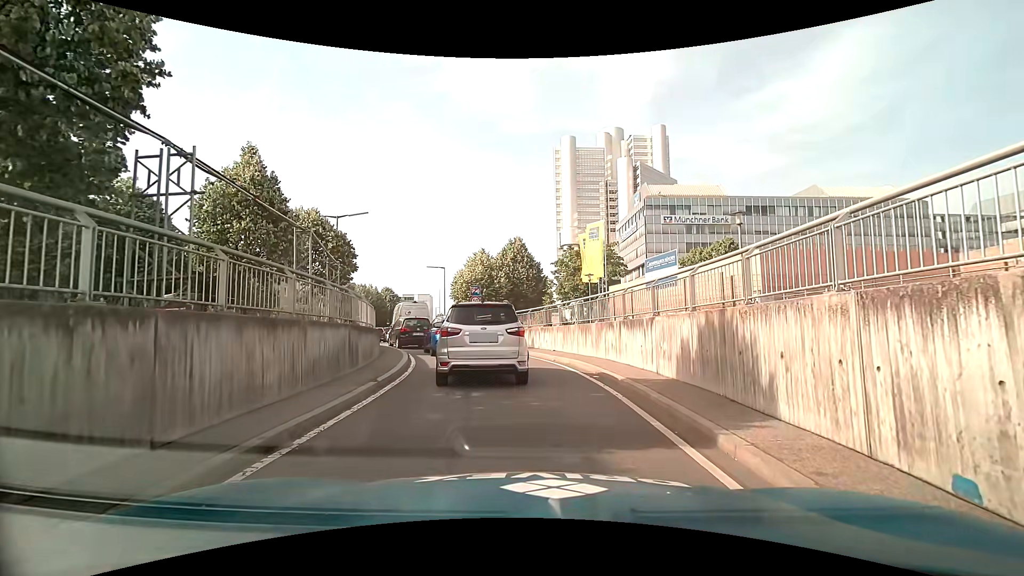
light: Day
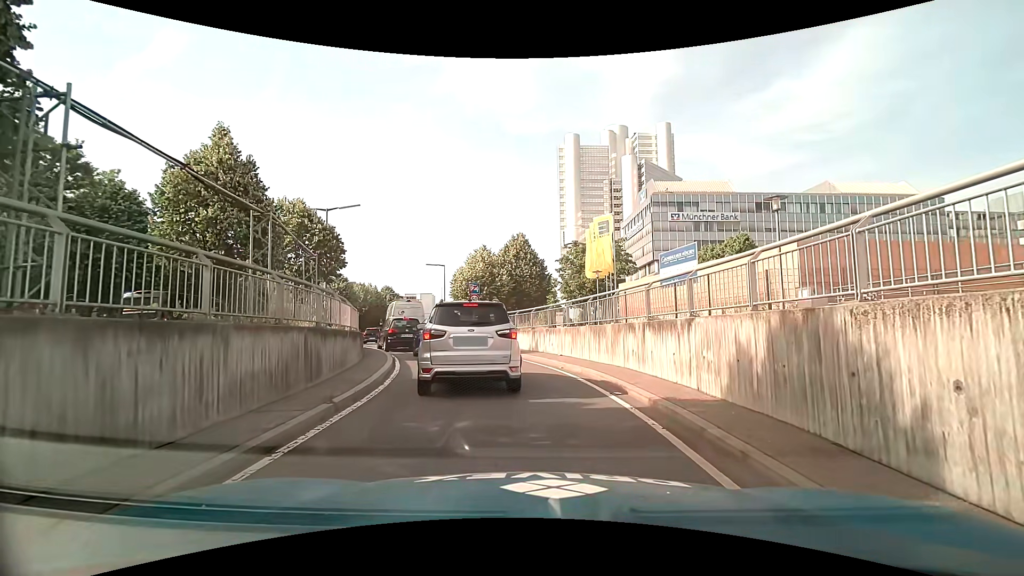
(0.0, +2.3) m; 0°
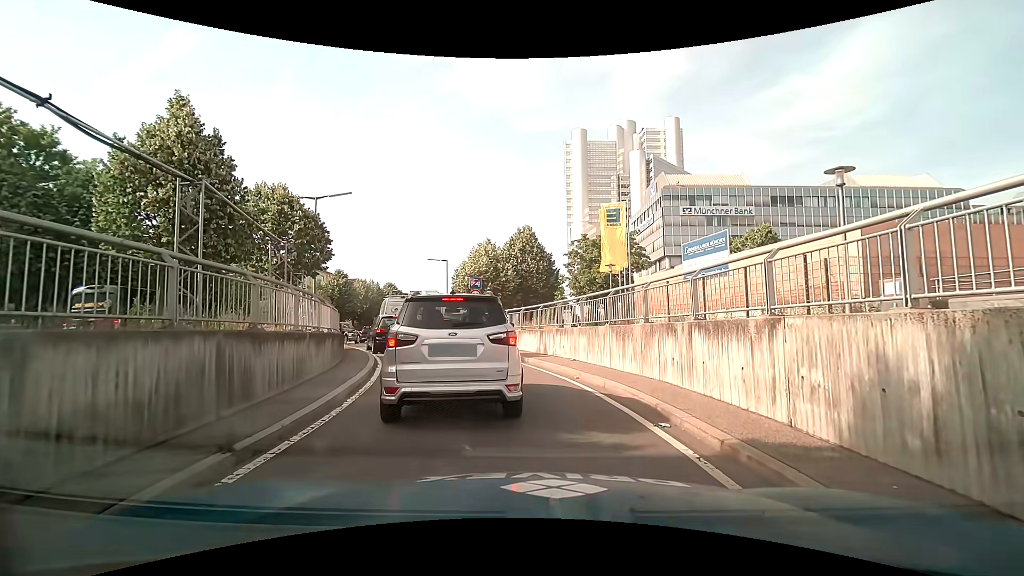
(0.0, +2.6) m; 0°
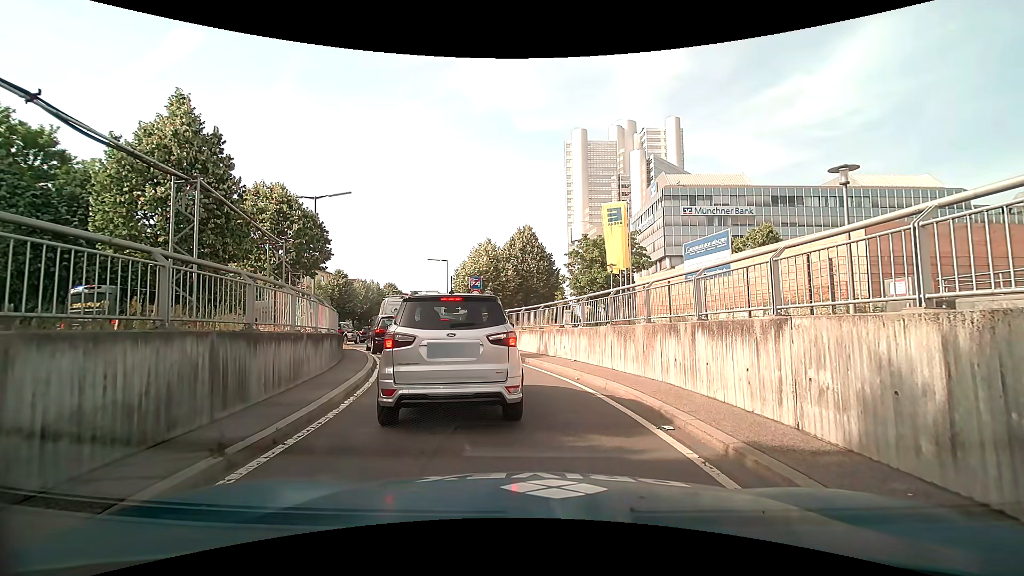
(0.0, +0.2) m; 0°
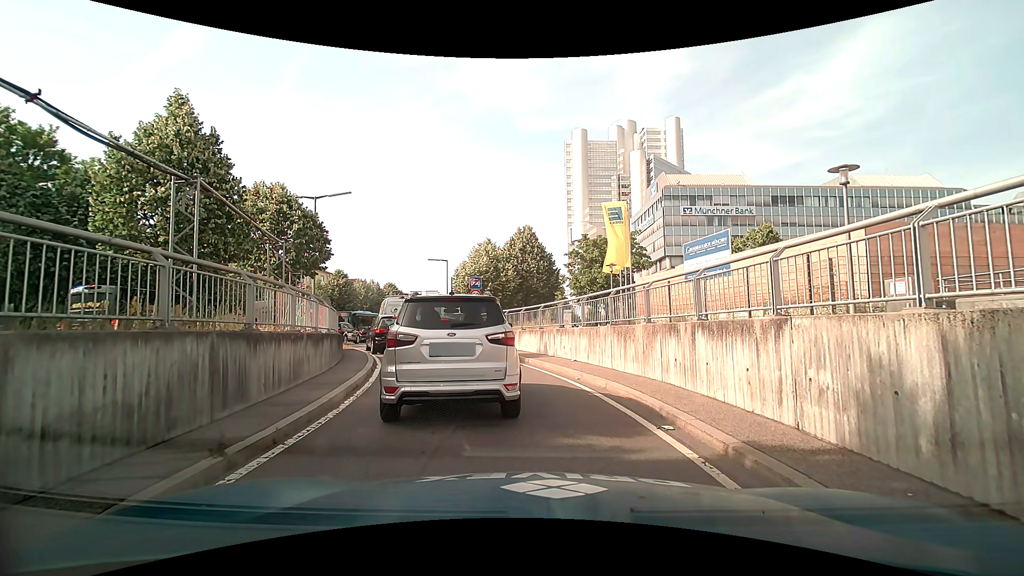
(0.0, 0.0) m; 0°
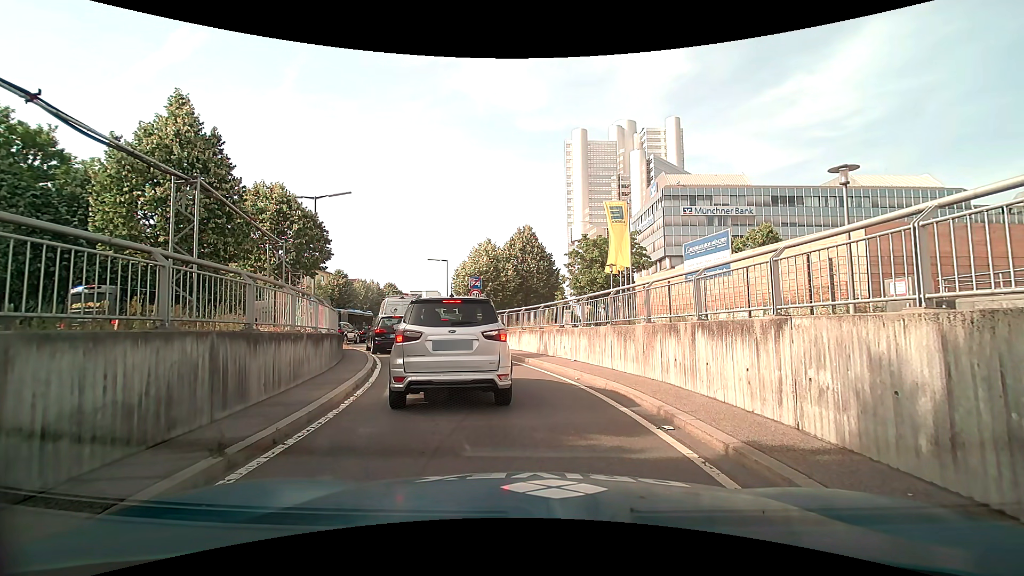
(0.0, 0.0) m; 0°
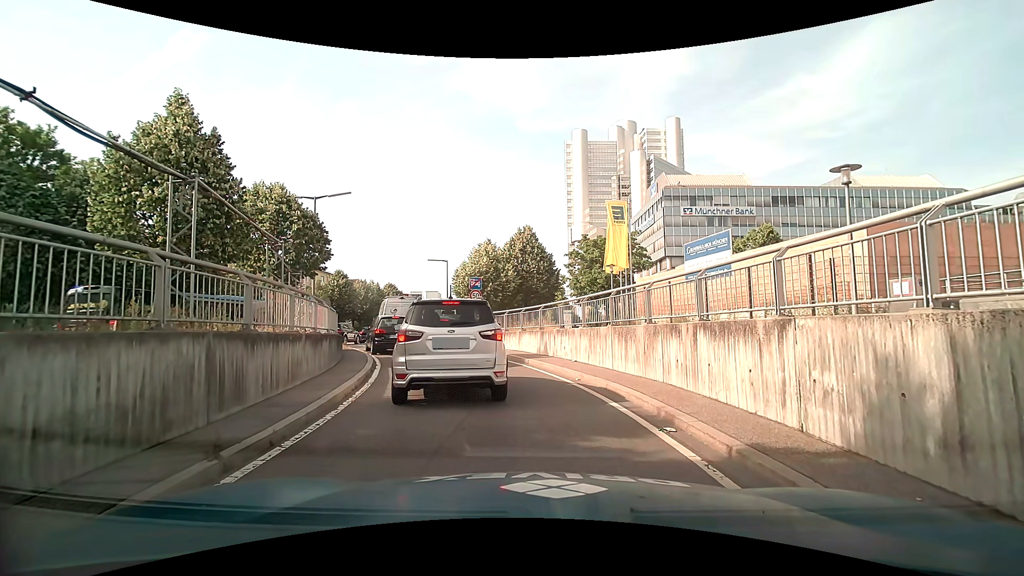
(0.0, 0.0) m; 0°
